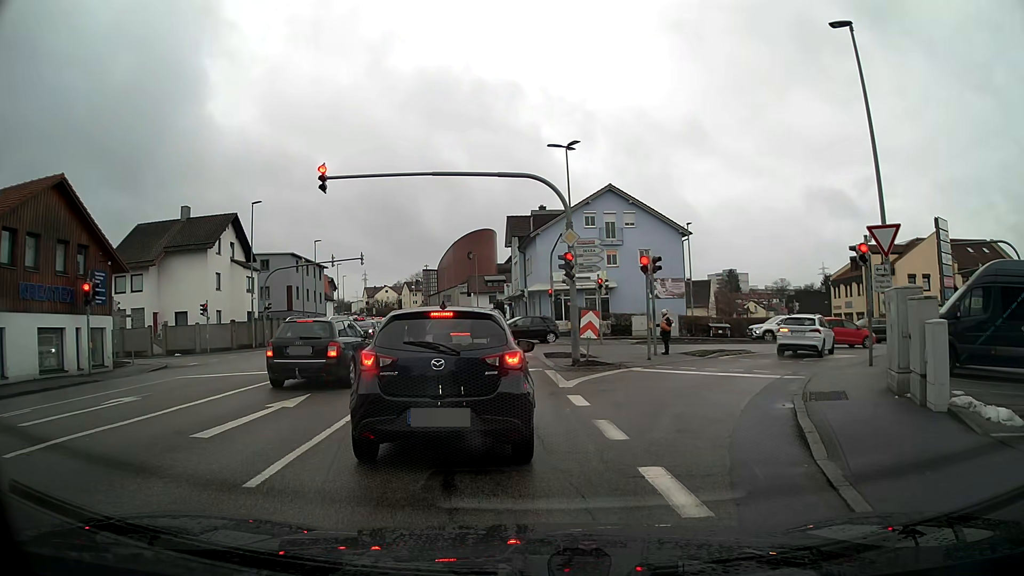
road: tertiary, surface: asphalt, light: Day
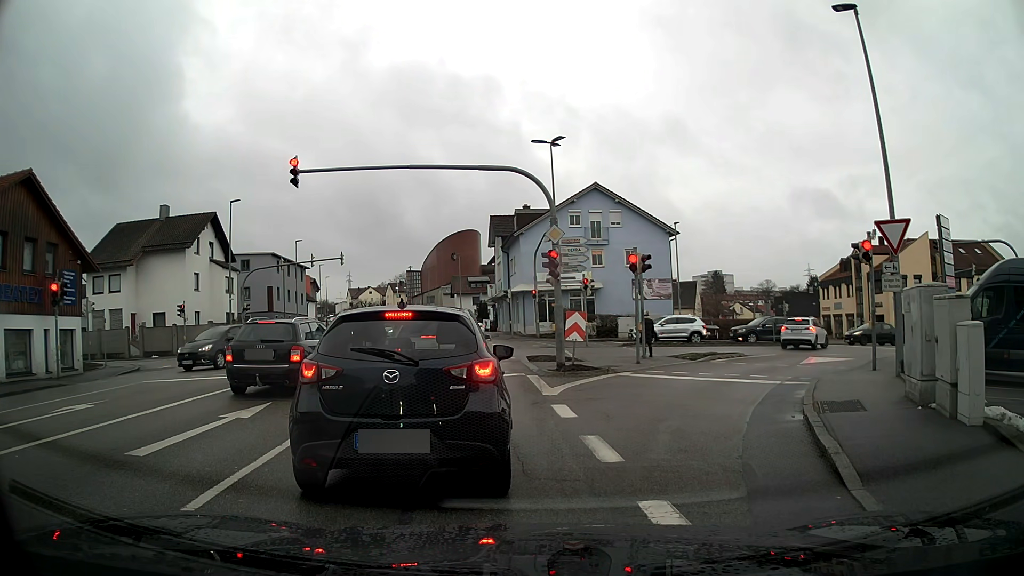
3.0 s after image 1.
(0.0, +1.1) m; 0°
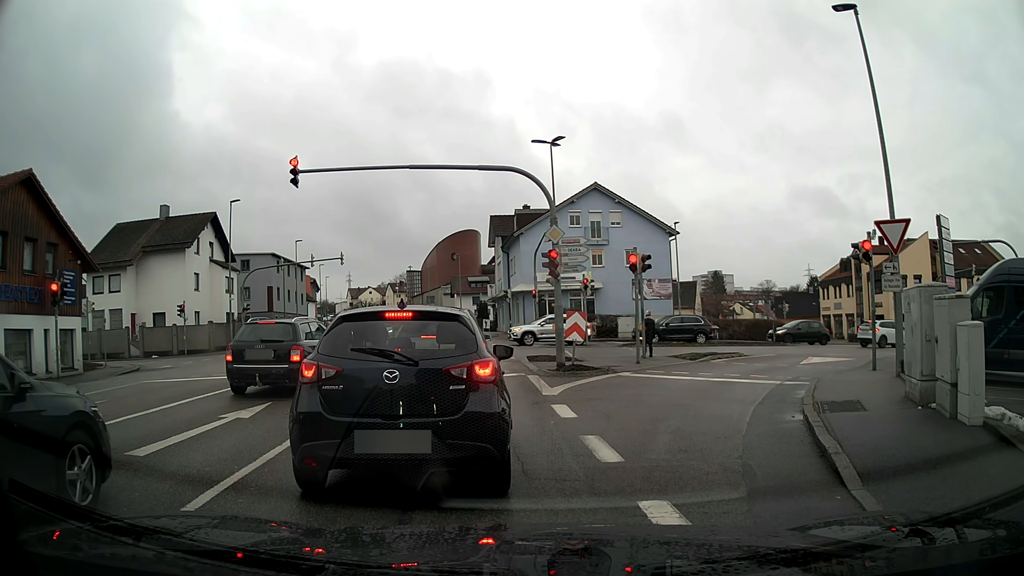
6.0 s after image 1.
(0.0, 0.0) m; 0°
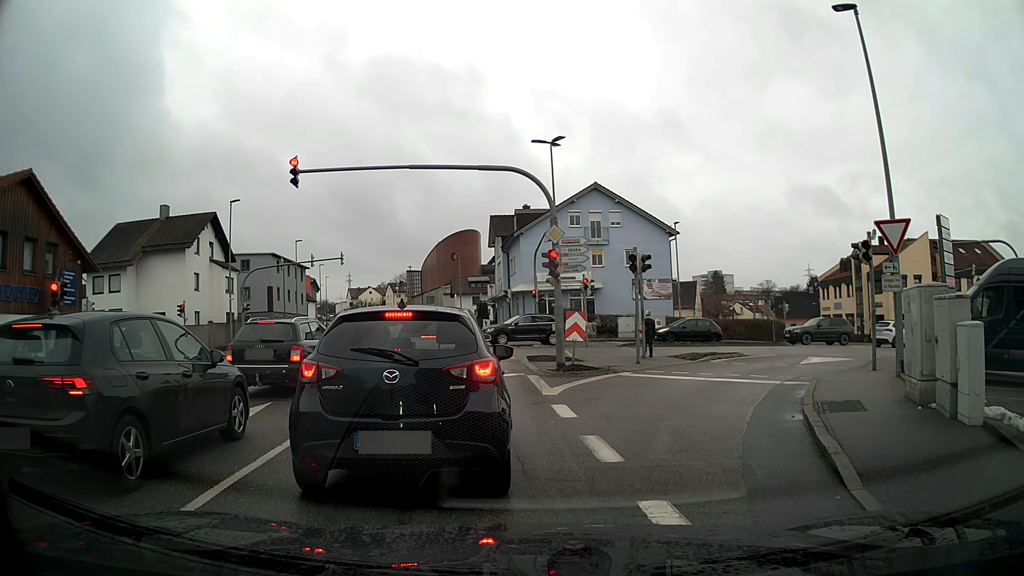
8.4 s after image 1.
(0.0, 0.0) m; 0°
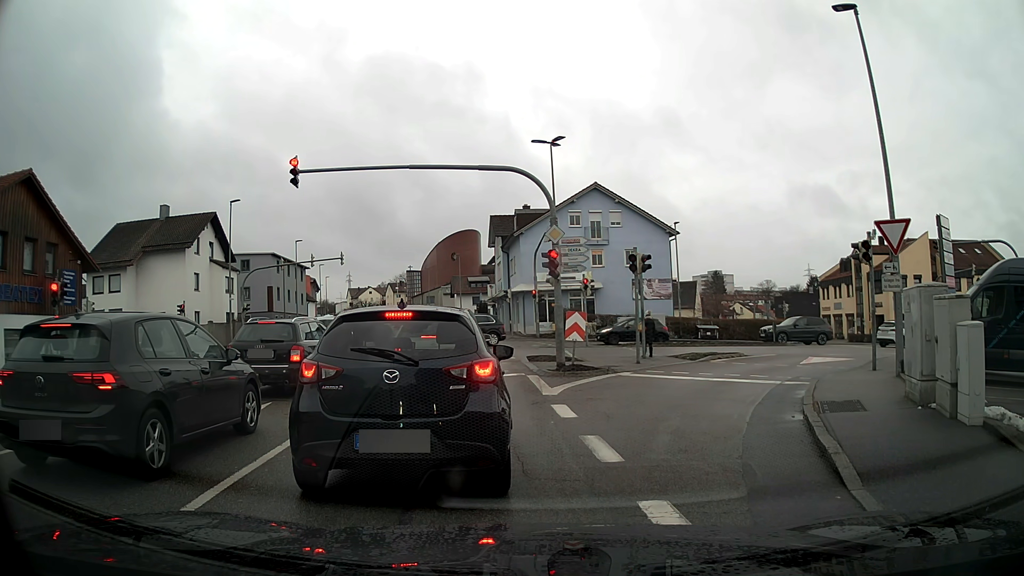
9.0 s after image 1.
(0.0, 0.0) m; 0°
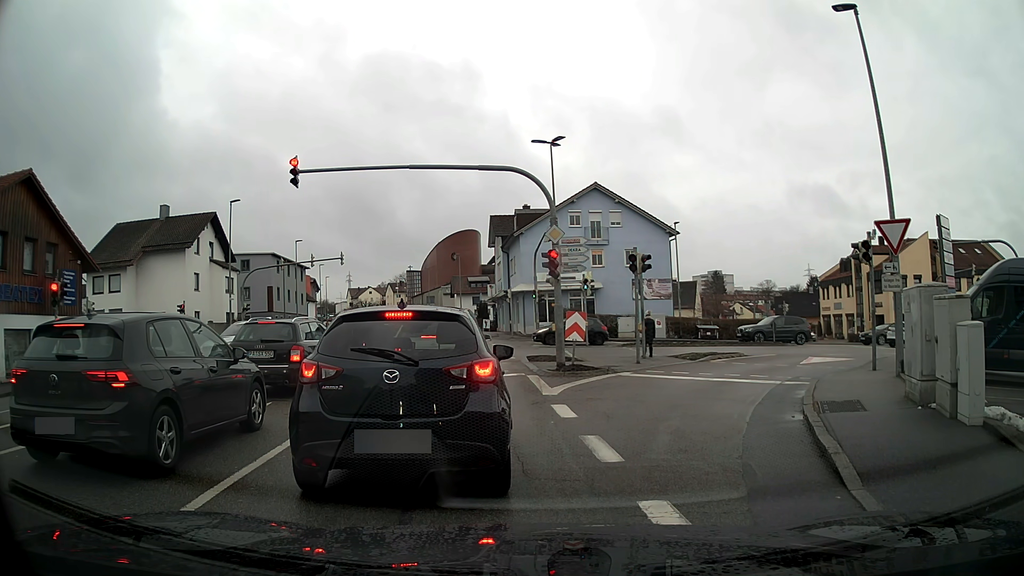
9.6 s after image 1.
(0.0, 0.0) m; 0°
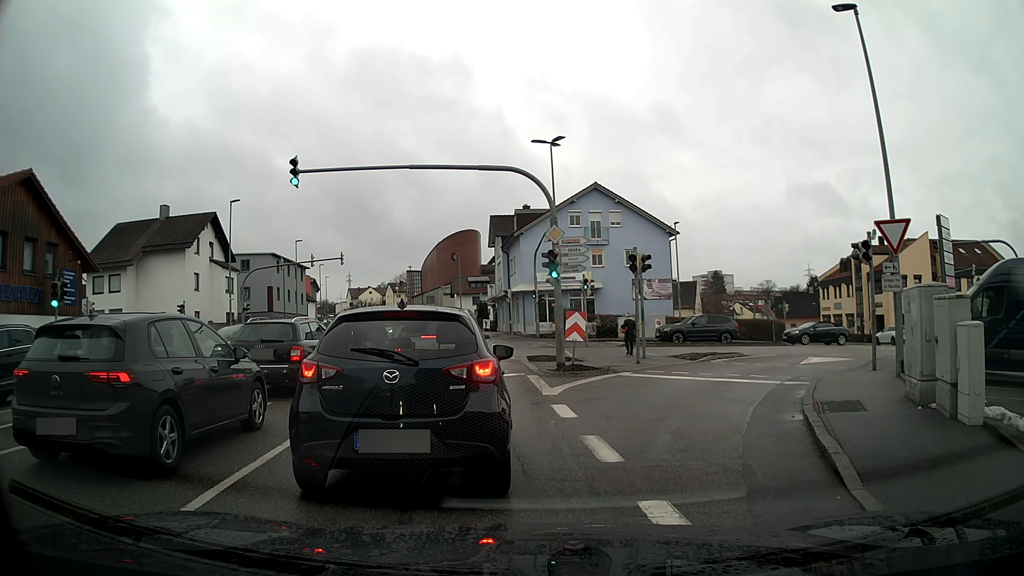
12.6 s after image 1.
(0.0, 0.0) m; 0°
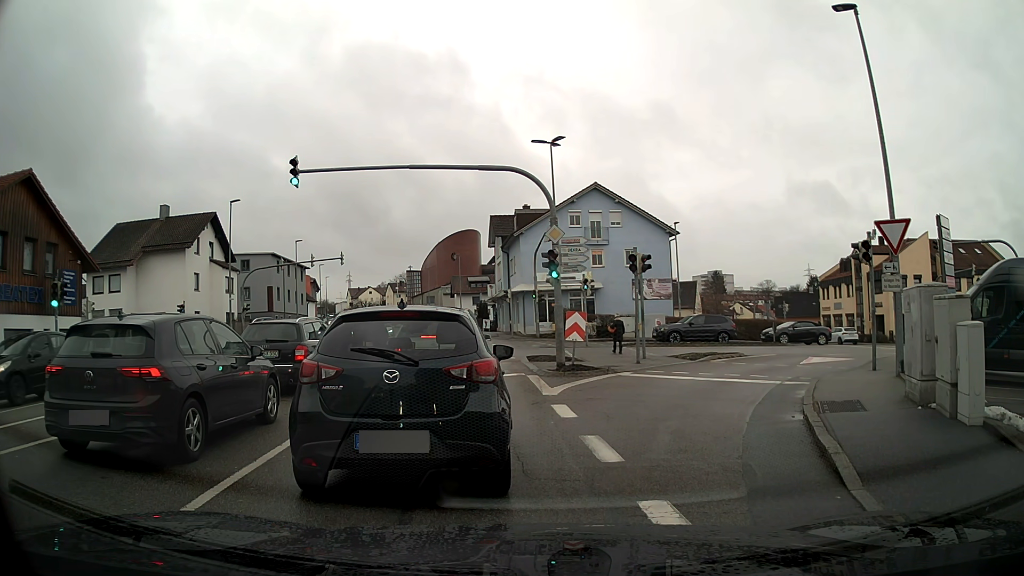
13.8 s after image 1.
(0.0, 0.0) m; 0°
